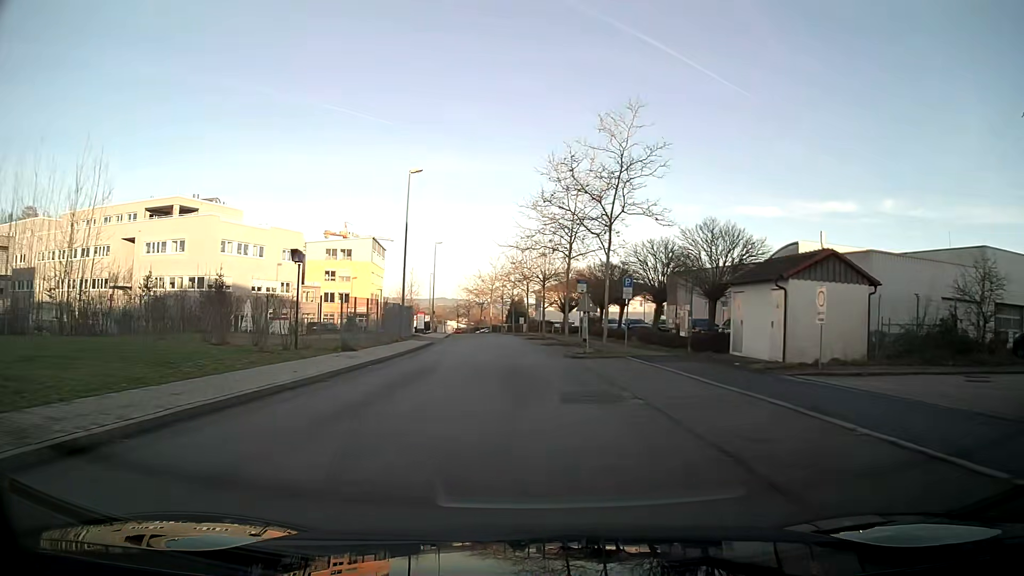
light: Day
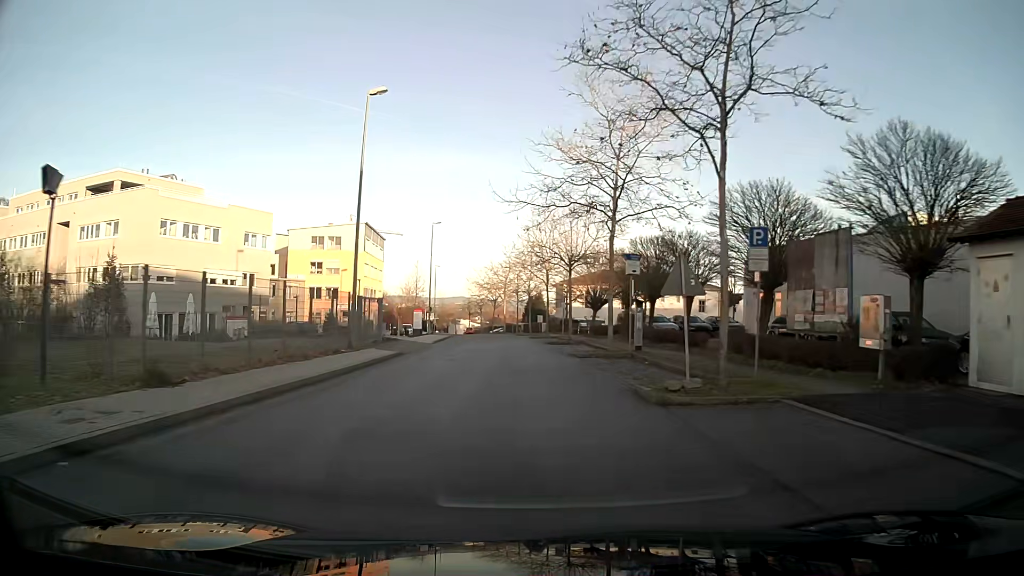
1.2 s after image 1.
(-0.2, +14.6) m; -1°
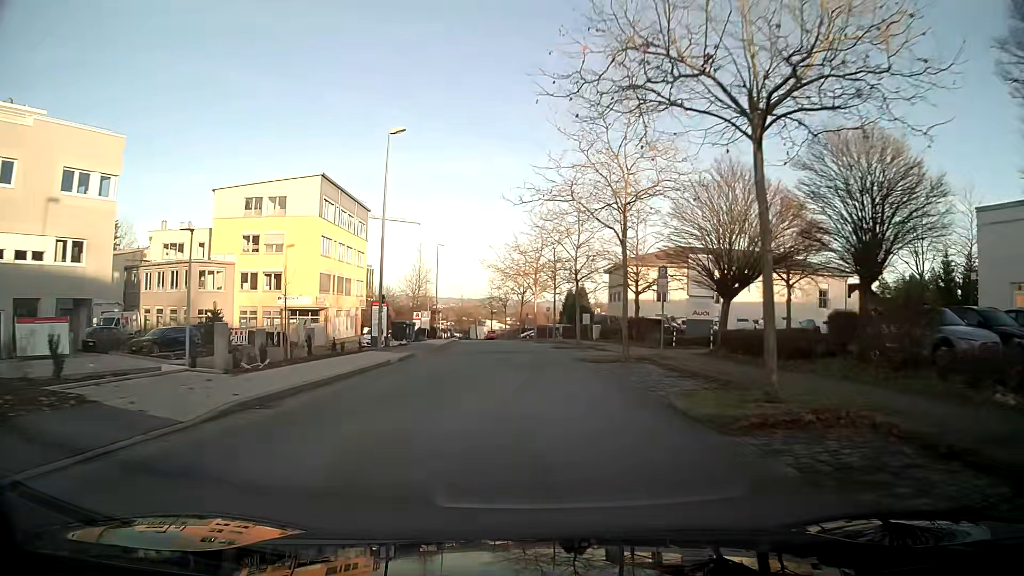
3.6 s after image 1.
(-0.7, +30.1) m; -3°
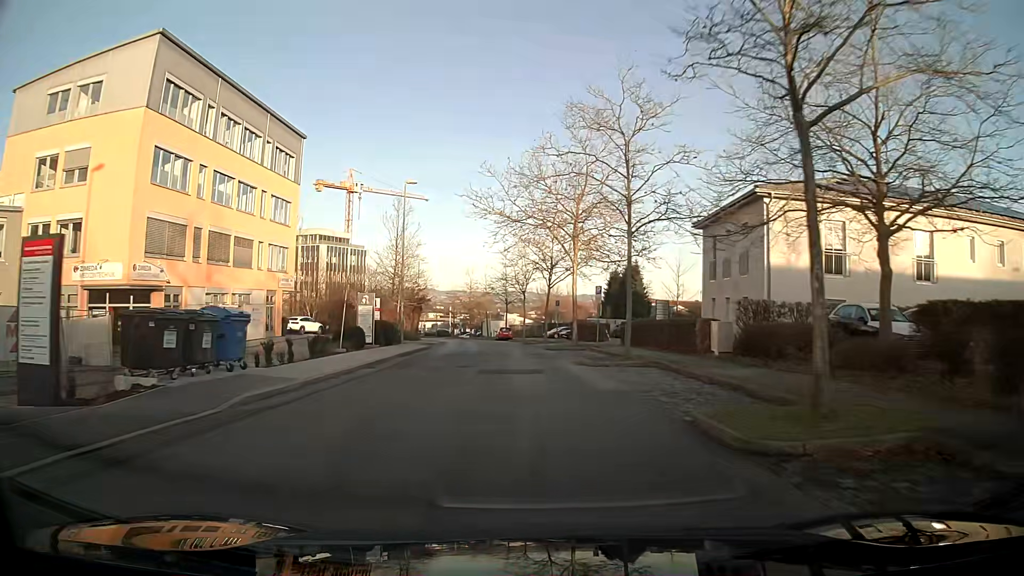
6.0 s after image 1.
(-0.6, +30.3) m; -2°
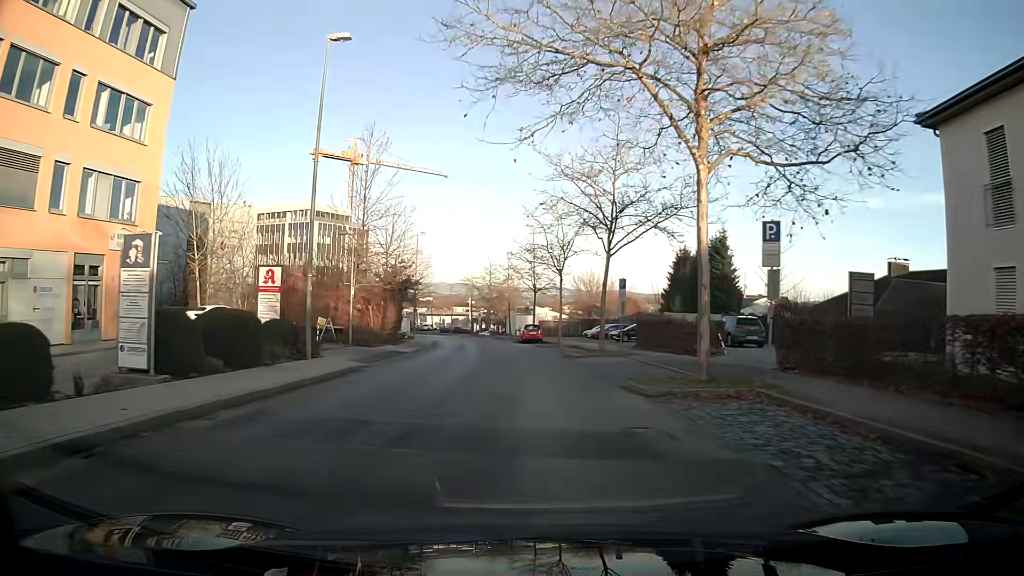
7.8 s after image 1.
(-0.5, +22.3) m; -2°
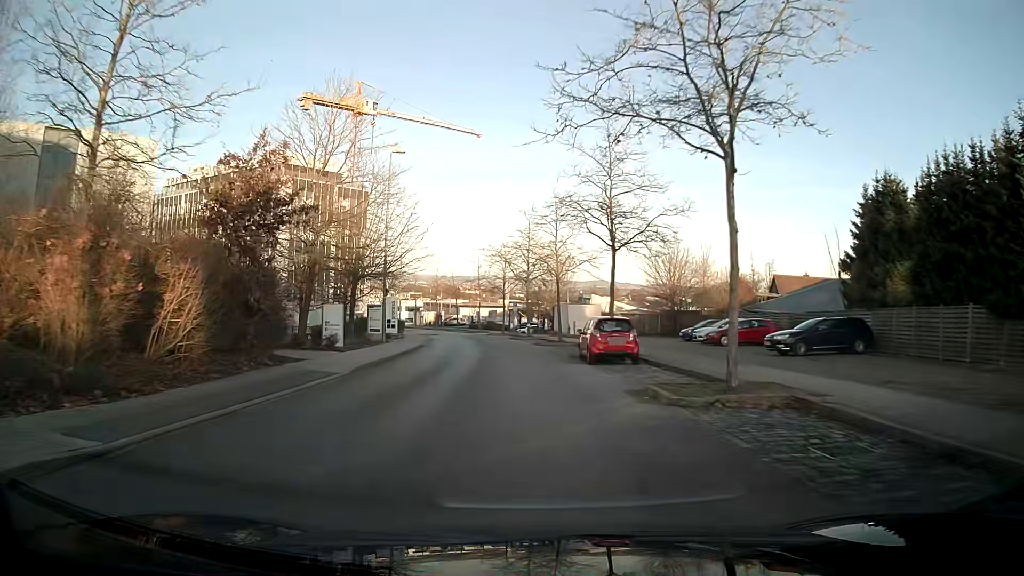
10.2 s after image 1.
(-1.0, +29.3) m; -4°
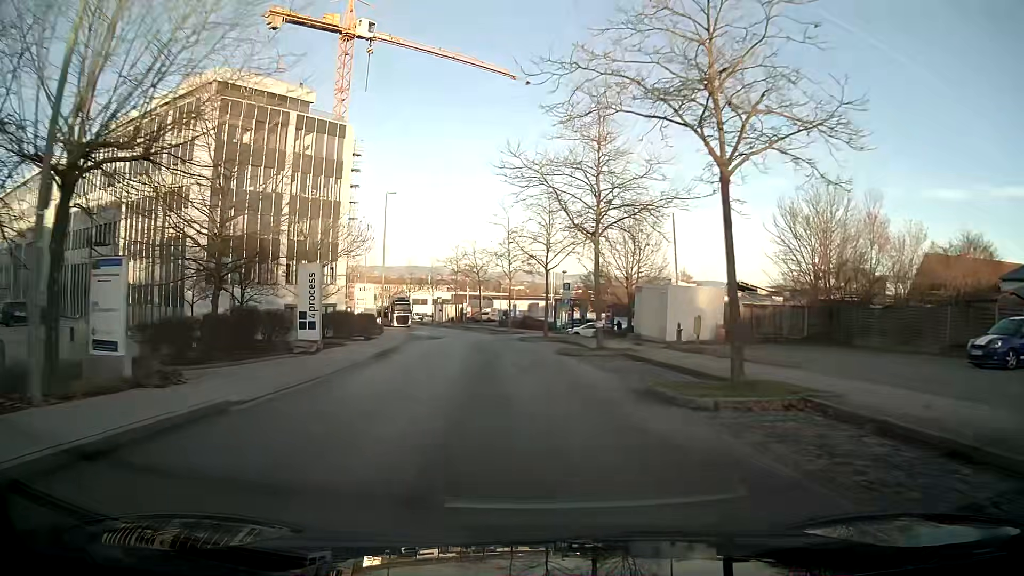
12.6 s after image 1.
(-1.0, +28.1) m; -4°
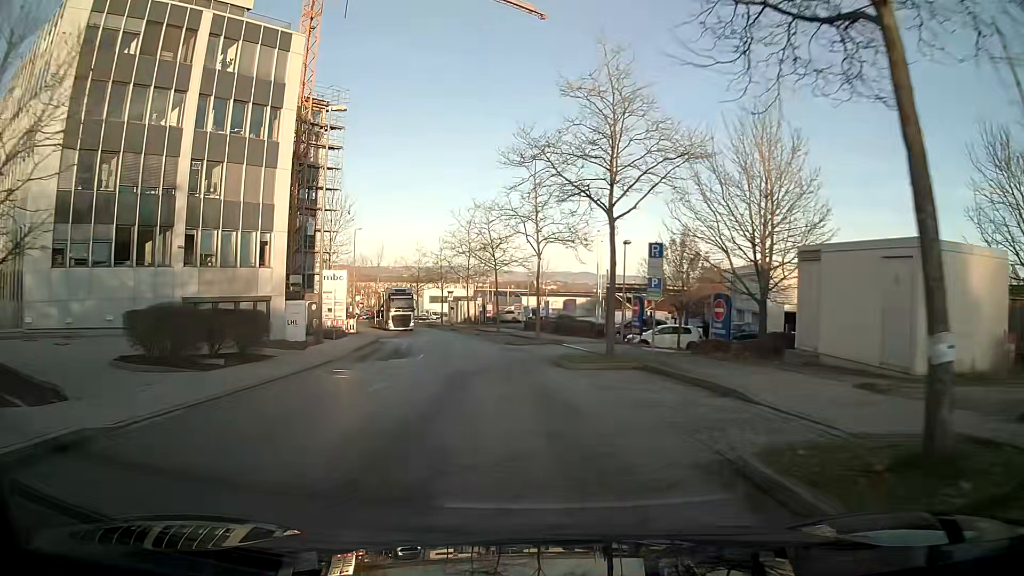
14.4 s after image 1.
(-0.5, +20.3) m; -3°
